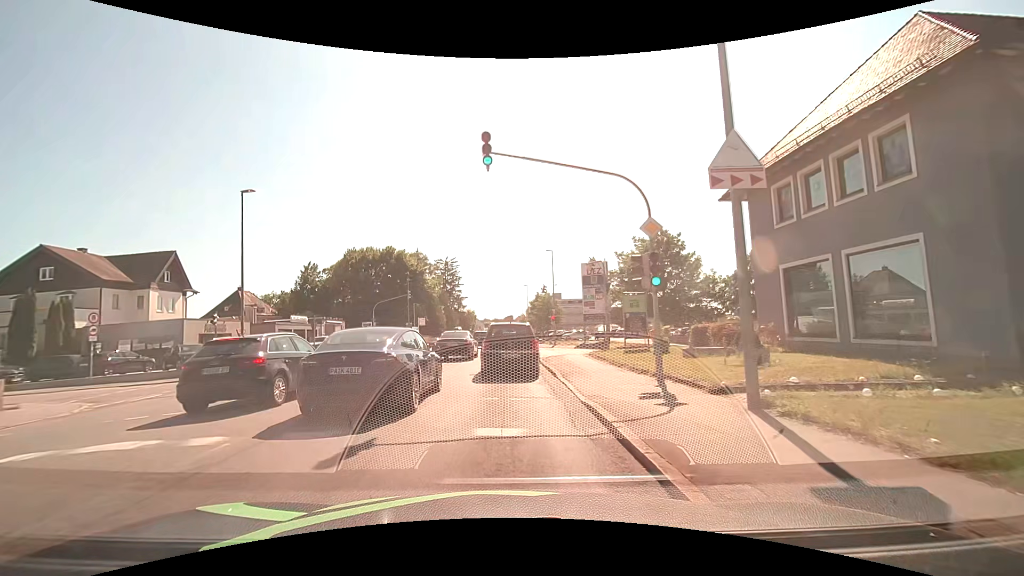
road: tertiary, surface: asphalt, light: Day
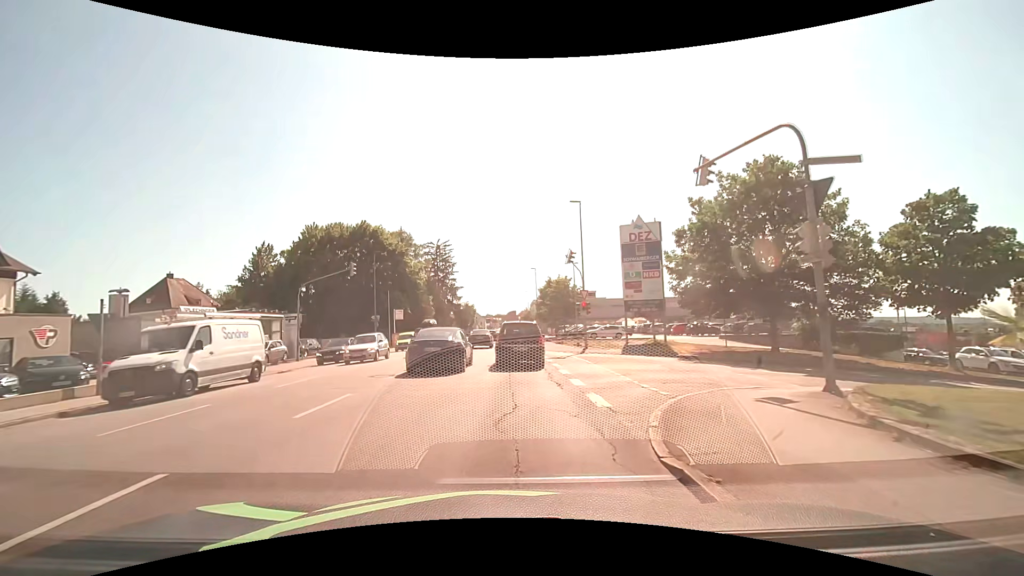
(-0.1, +19.5) m; 0°
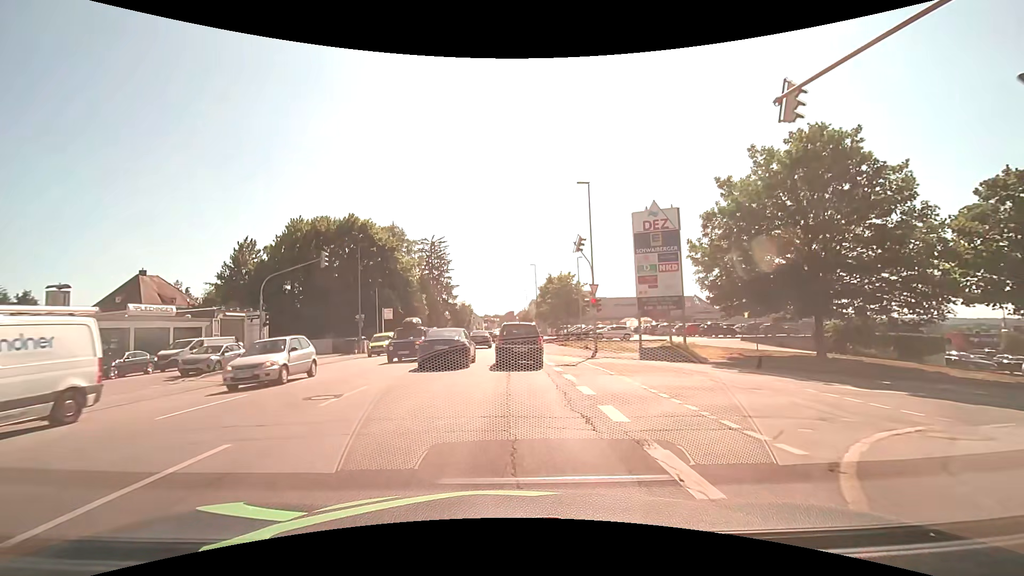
(0.0, +4.7) m; 0°
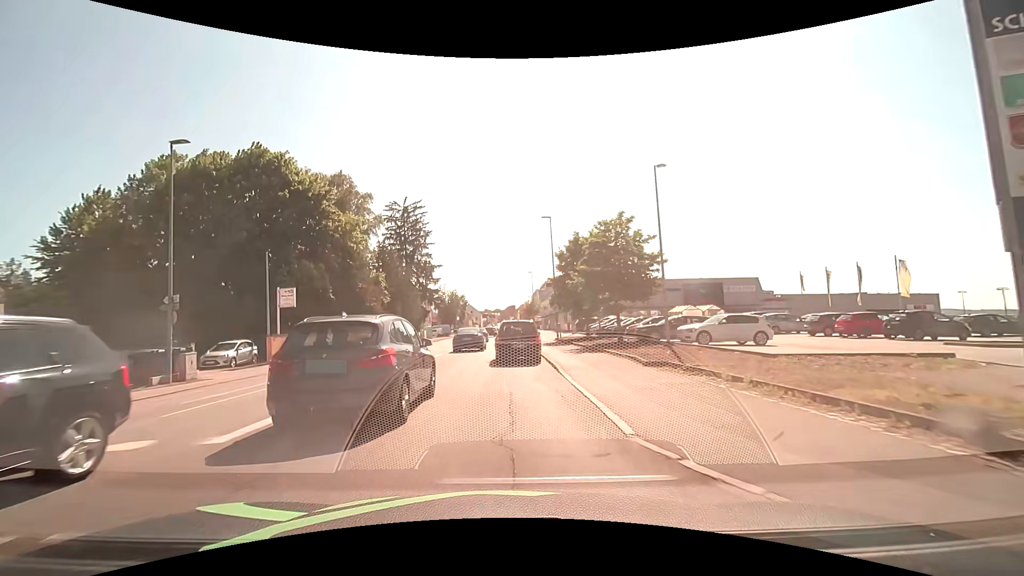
(+0.3, +26.3) m; 0°
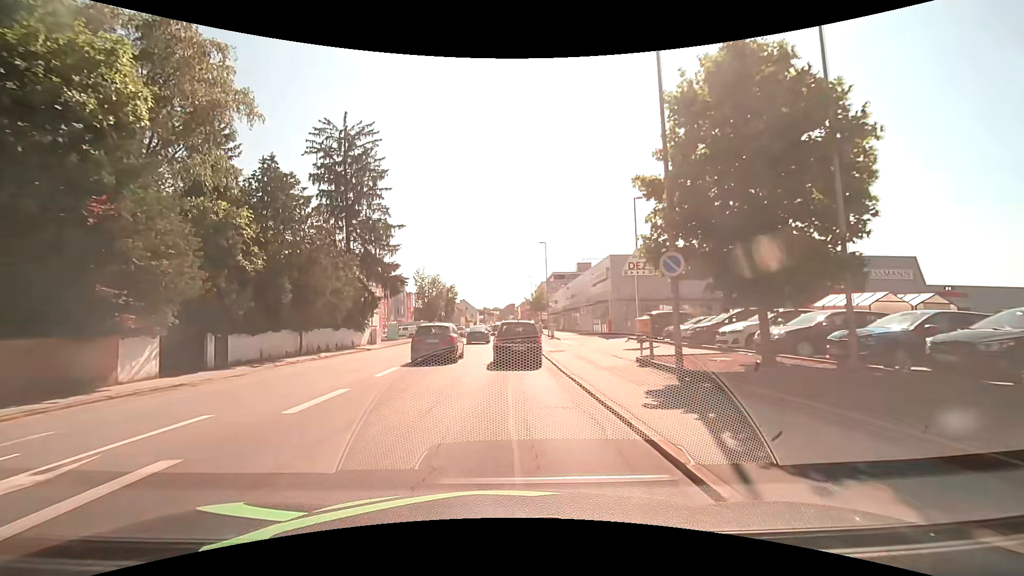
(-0.1, +28.5) m; 0°
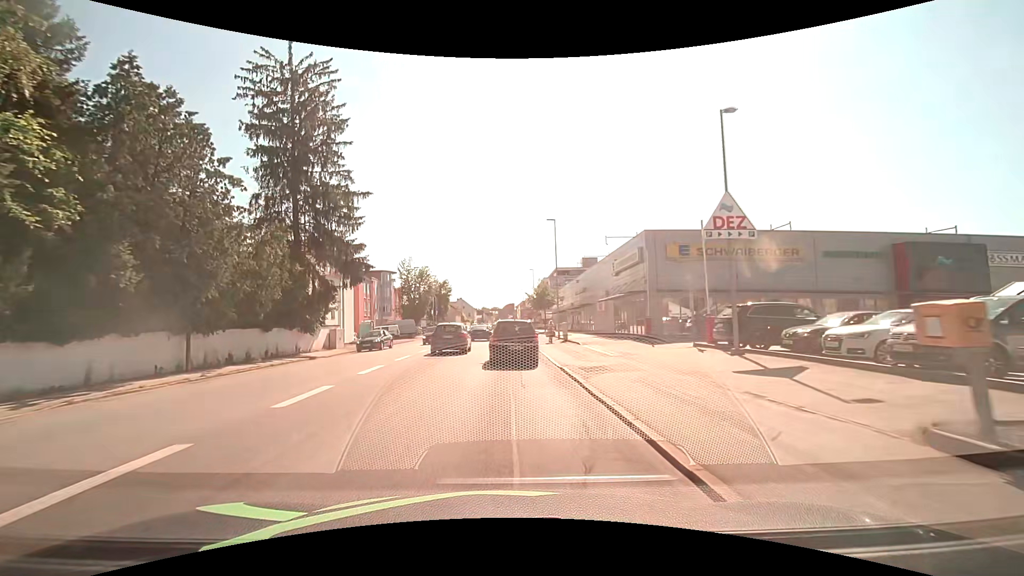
(+0.1, +11.5) m; 0°
